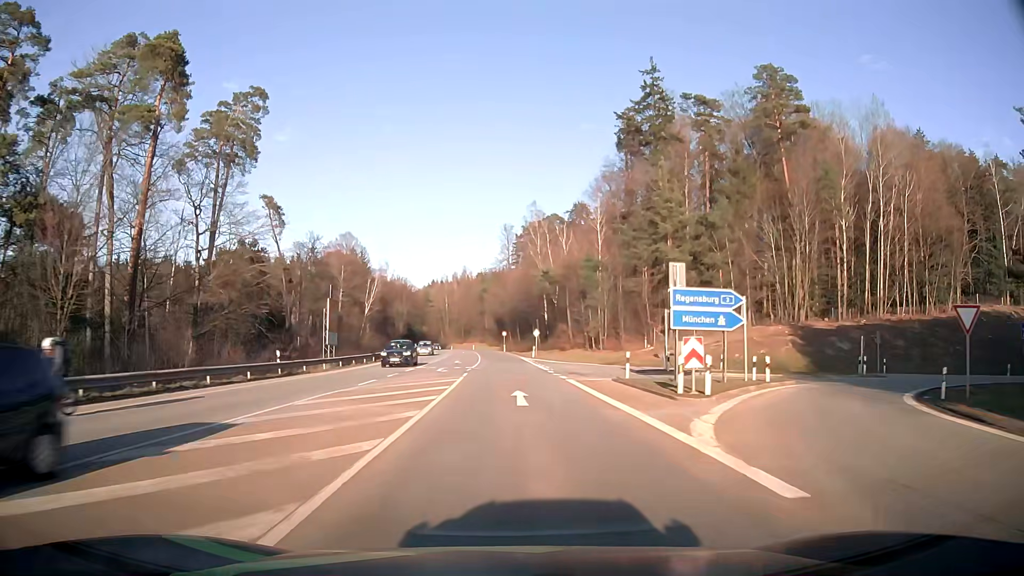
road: secondary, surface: asphalt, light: Day
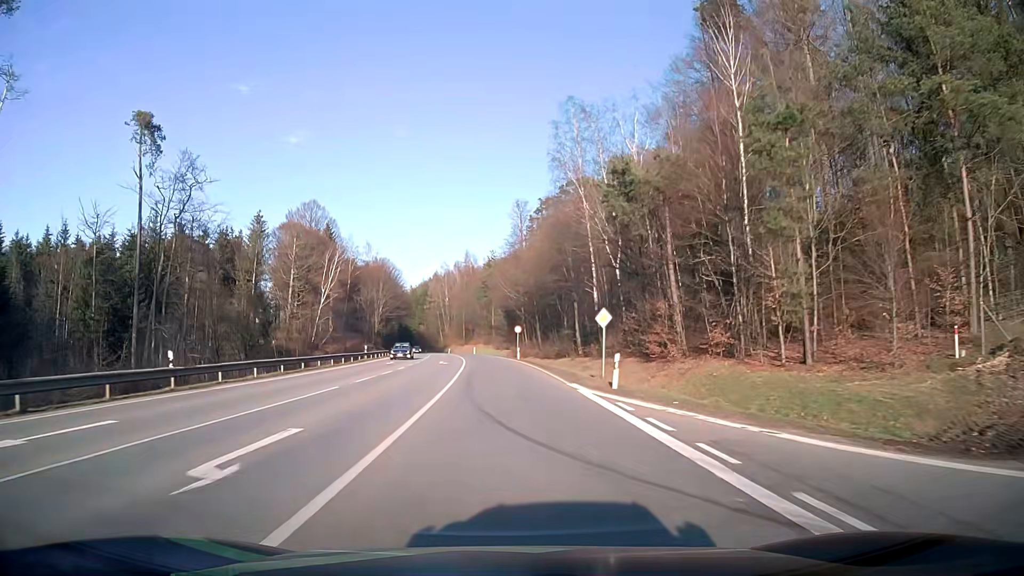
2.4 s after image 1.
(-0.2, +43.5) m; -1°
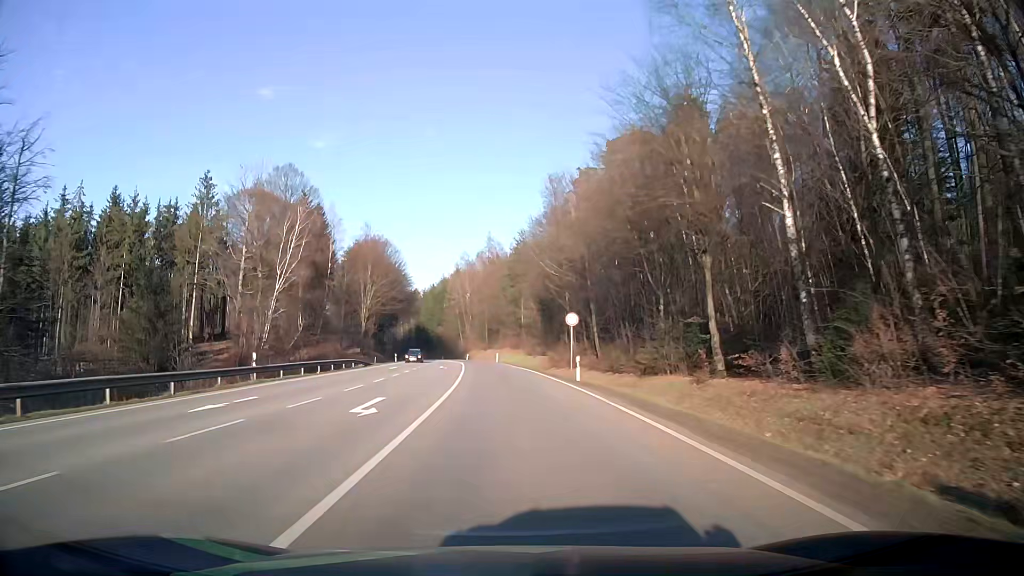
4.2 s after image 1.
(-0.7, +32.7) m; -3°
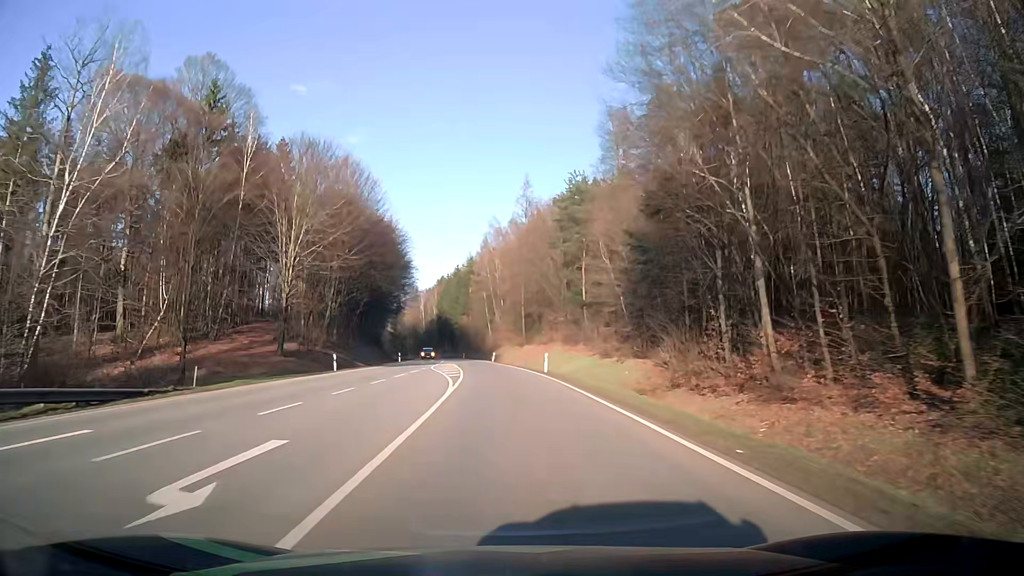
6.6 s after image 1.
(-1.1, +44.1) m; -3°
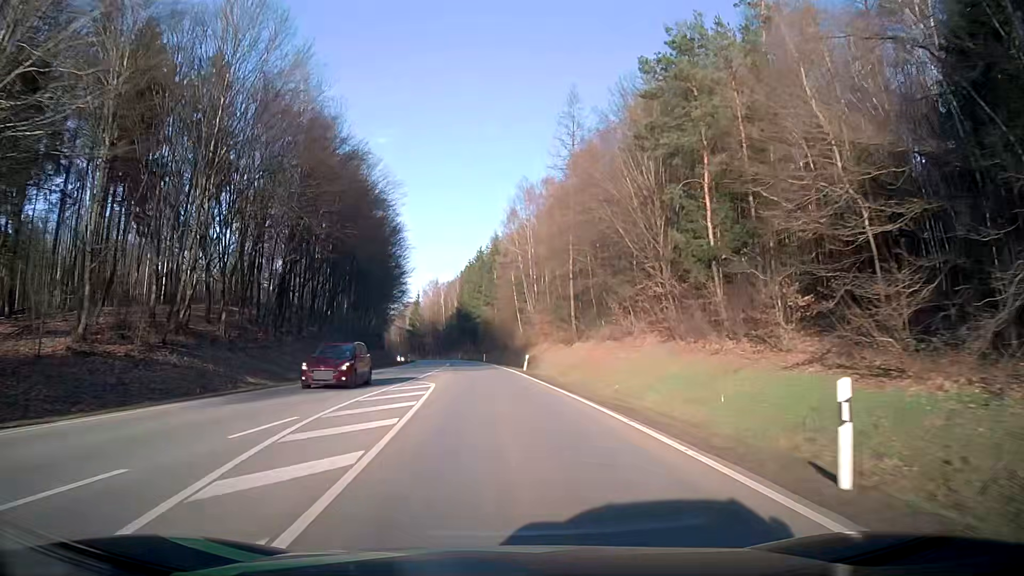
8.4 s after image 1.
(-0.5, +33.6) m; -2°
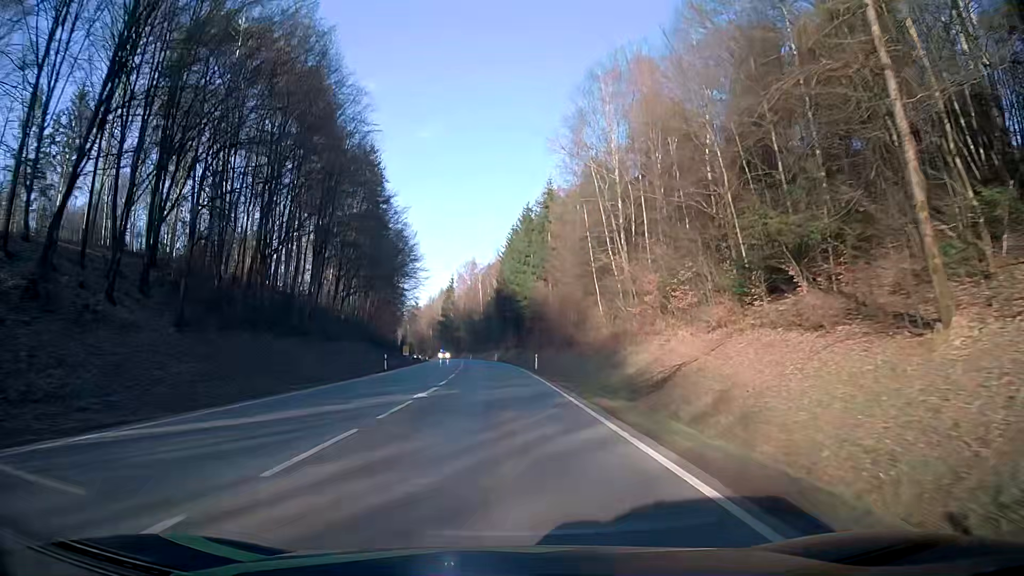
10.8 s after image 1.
(-1.8, +45.6) m; -4°
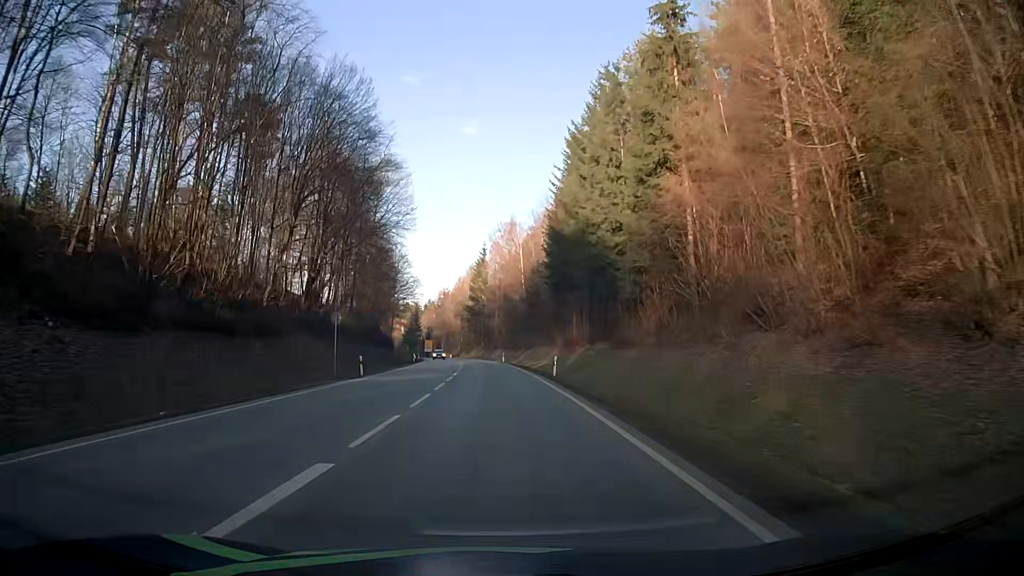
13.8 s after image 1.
(-1.7, +58.0) m; -4°
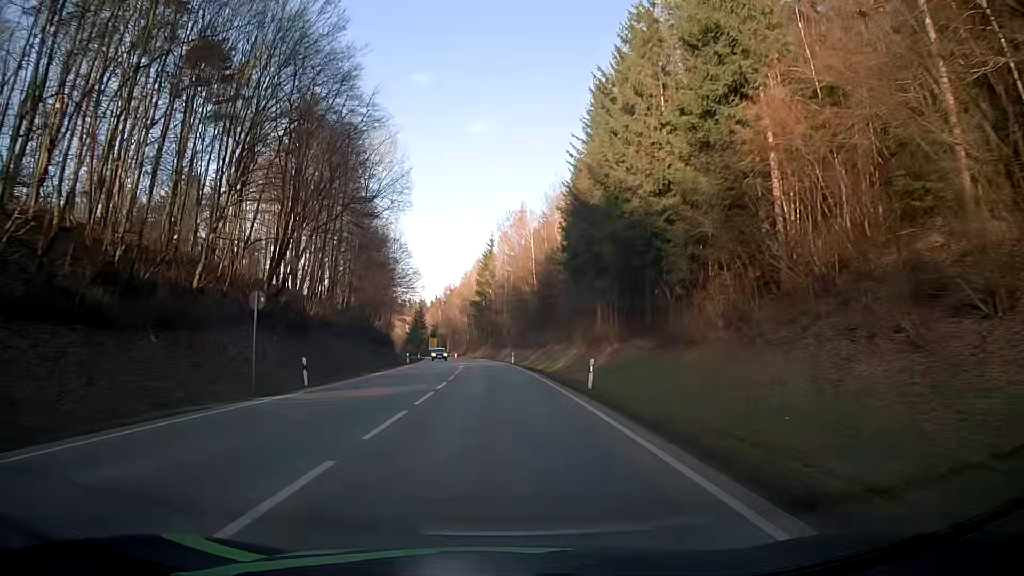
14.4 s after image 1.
(0.0, +11.8) m; 0°
(0, +10) (0, +20) (0, +30) (-1, +40) (-1, +50) (-2, +60) (-3, +70) (-4, +80) (-5, +90) (-6, +100) m
